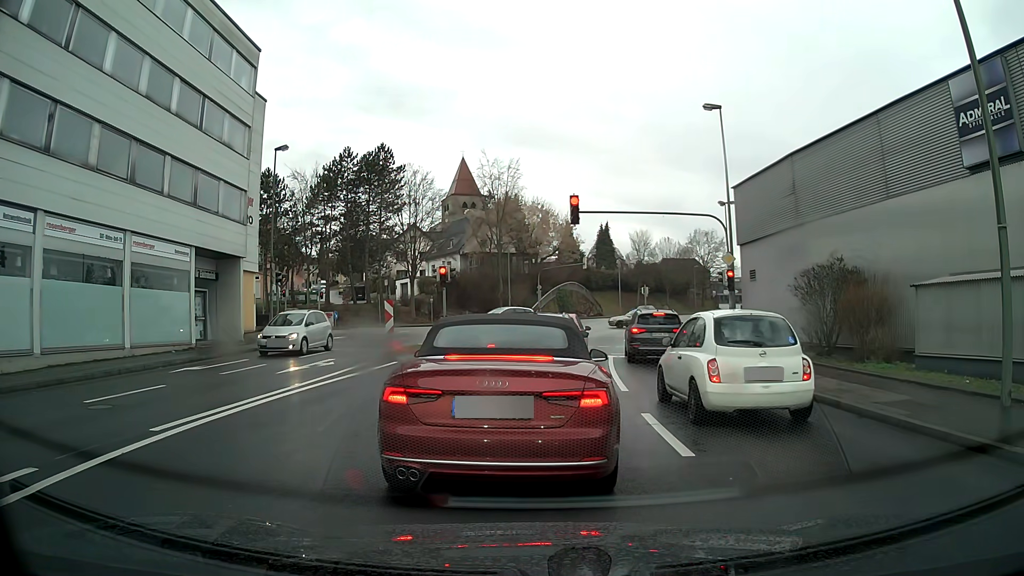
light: Day
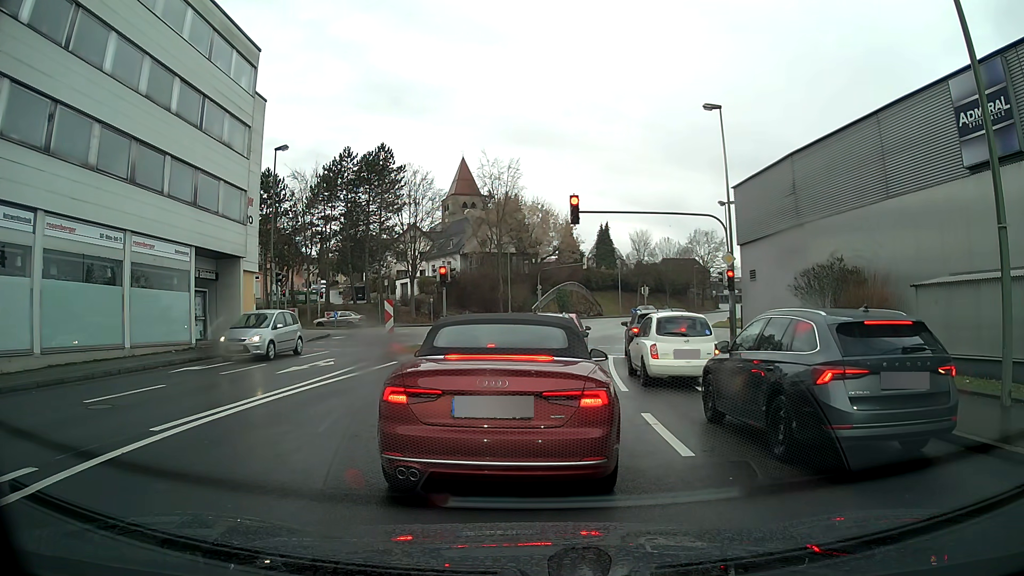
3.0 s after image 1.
(0.0, +0.1) m; 0°
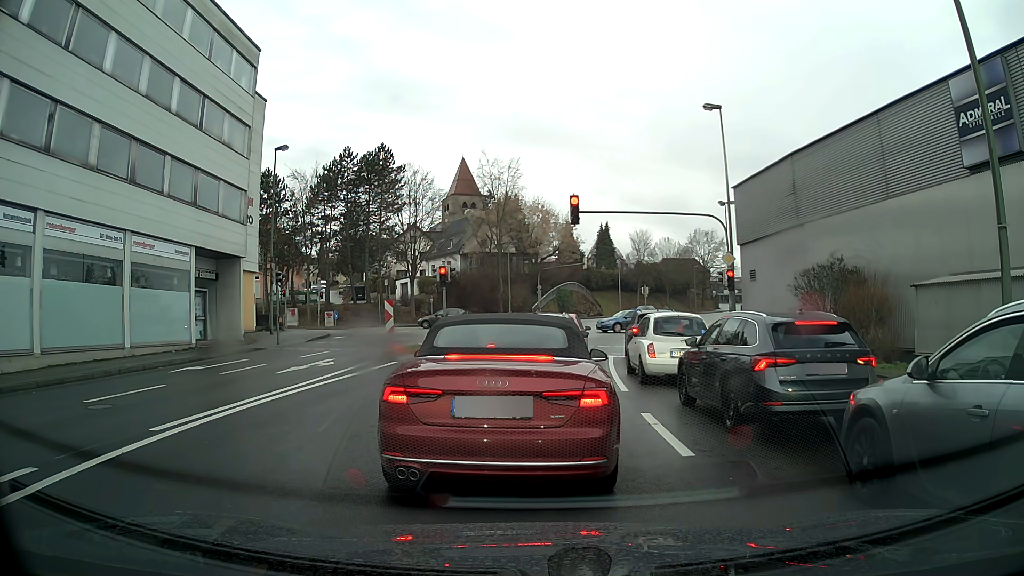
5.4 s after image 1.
(0.0, 0.0) m; 0°
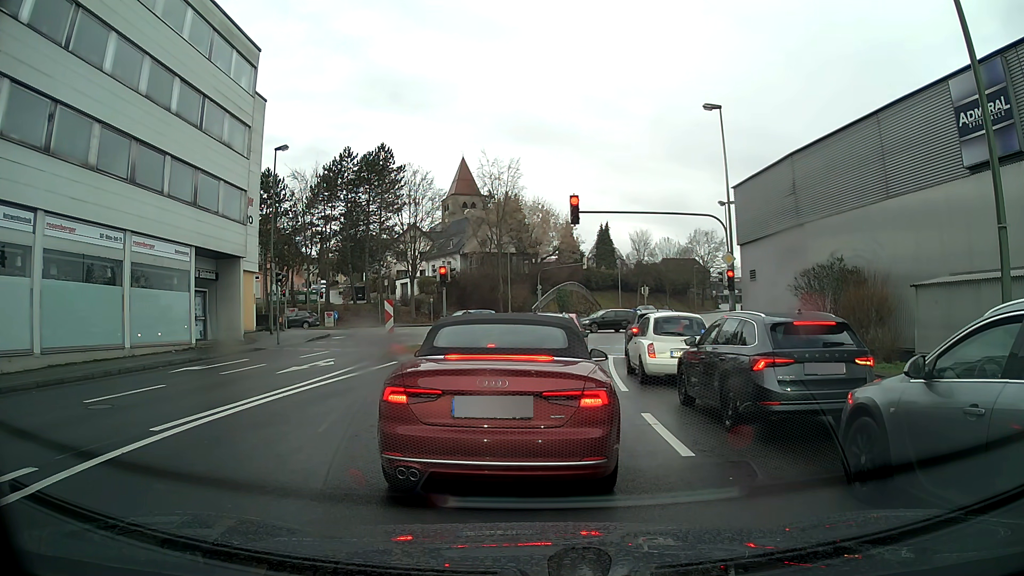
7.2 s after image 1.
(0.0, 0.0) m; 0°
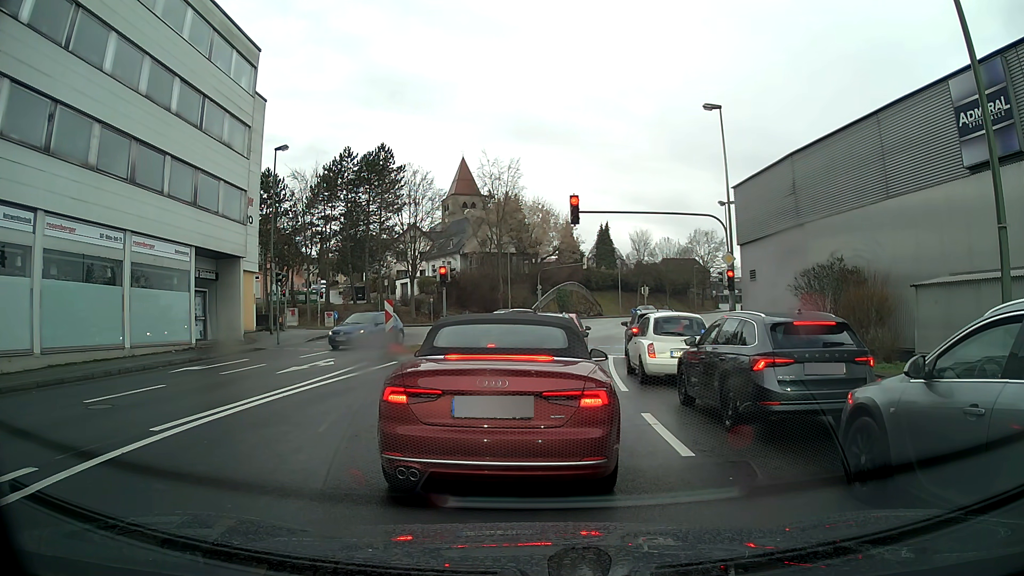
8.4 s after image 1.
(0.0, 0.0) m; 0°
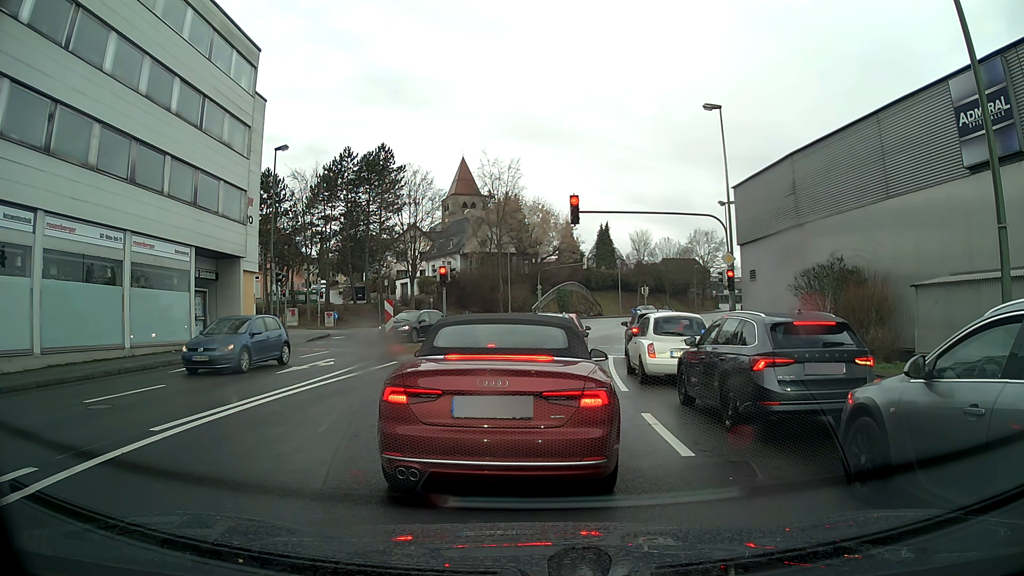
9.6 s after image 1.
(0.0, 0.0) m; 0°
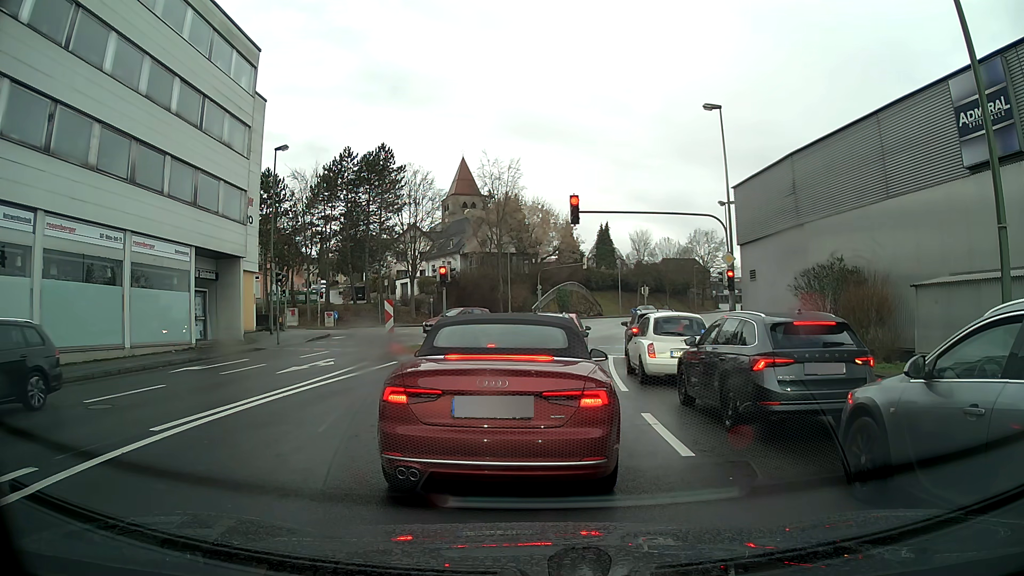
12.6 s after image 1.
(0.0, 0.0) m; 0°
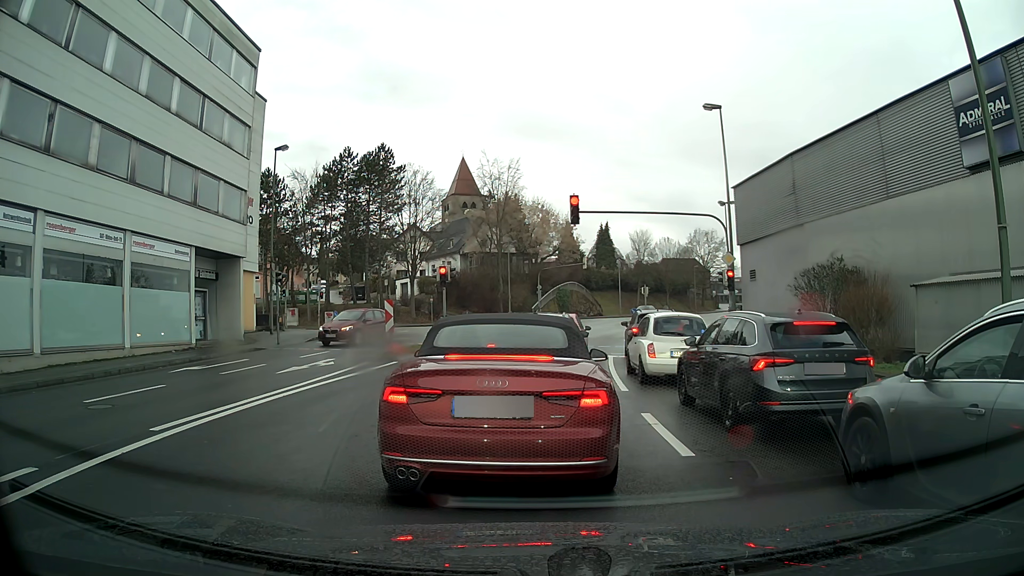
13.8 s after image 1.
(0.0, 0.0) m; 0°
